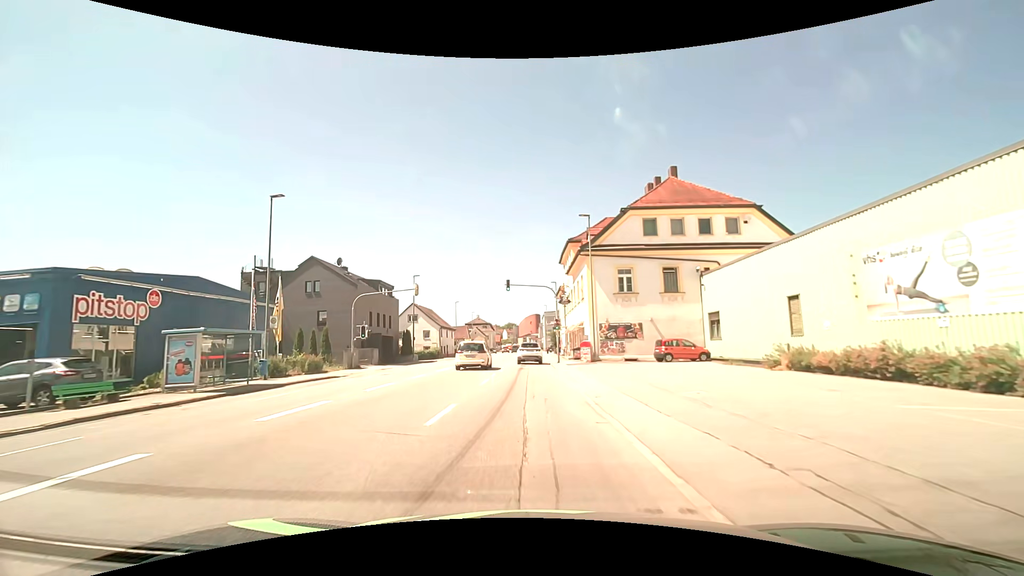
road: tertiary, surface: asphalt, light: Day
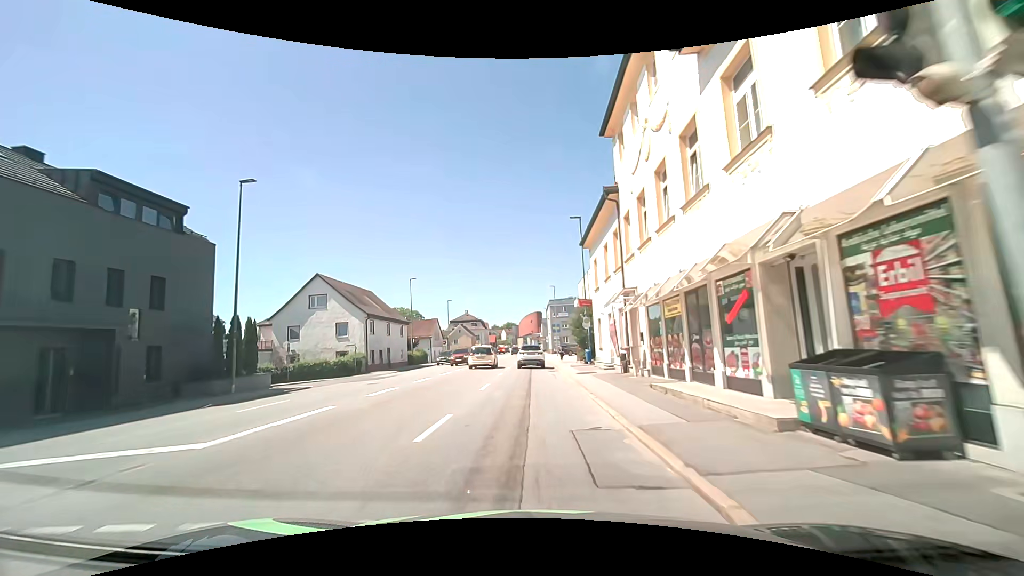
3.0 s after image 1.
(+0.1, +36.1) m; 0°
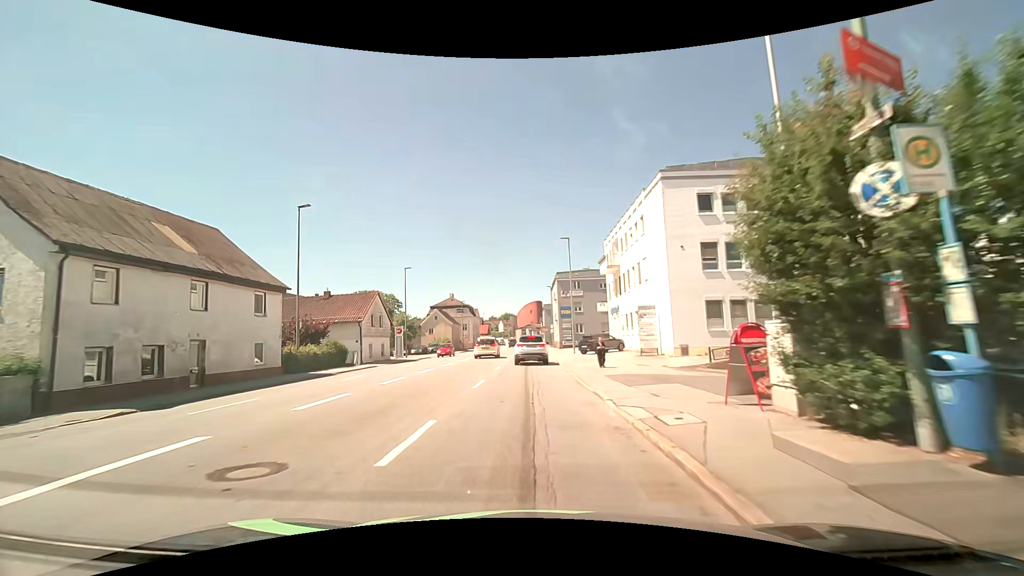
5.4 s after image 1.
(+0.2, +28.9) m; 0°
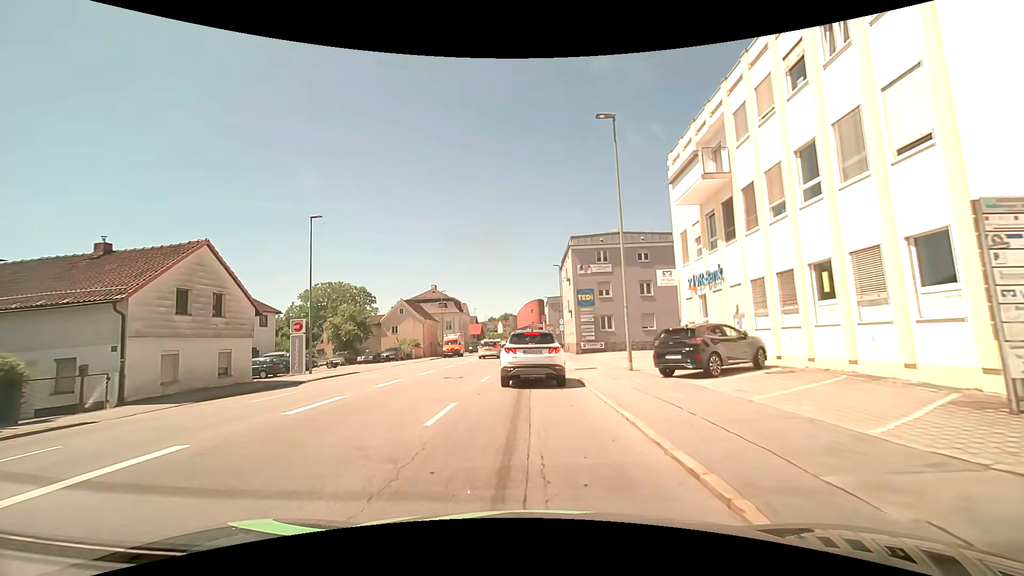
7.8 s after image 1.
(+0.1, +24.0) m; 0°
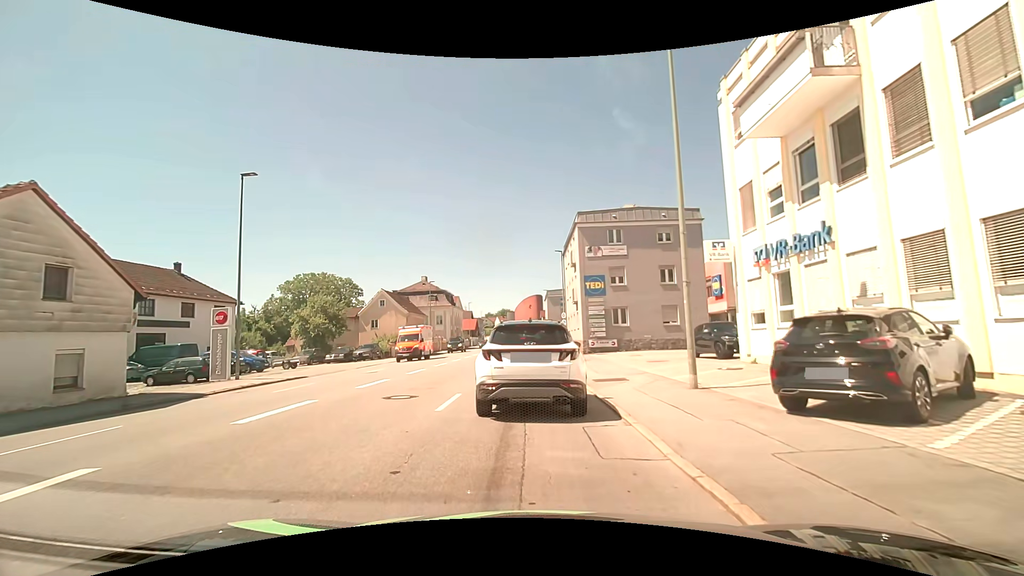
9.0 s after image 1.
(0.0, +7.1) m; 0°
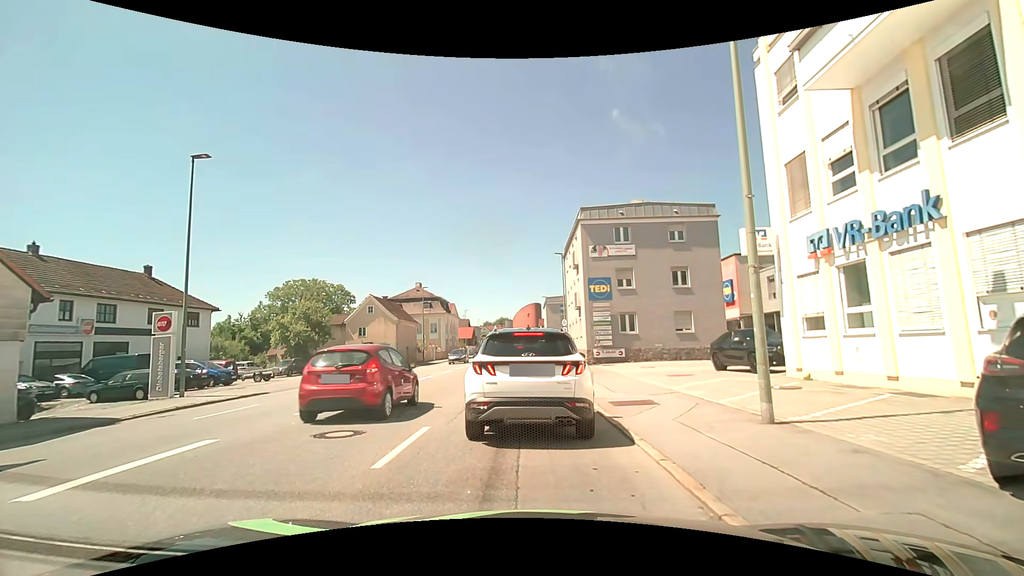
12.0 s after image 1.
(0.0, +3.3) m; -1°
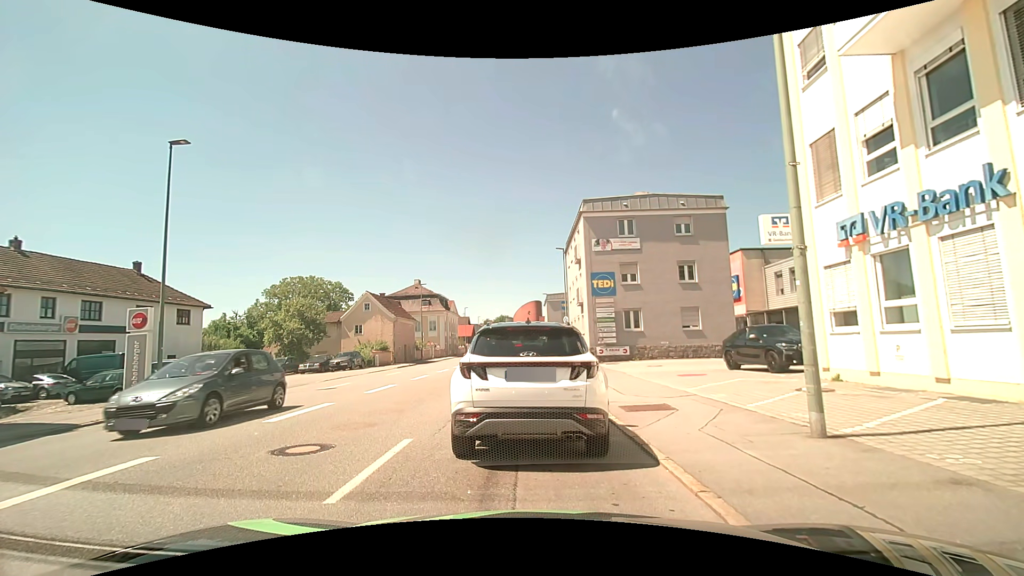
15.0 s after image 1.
(0.0, +1.4) m; 0°
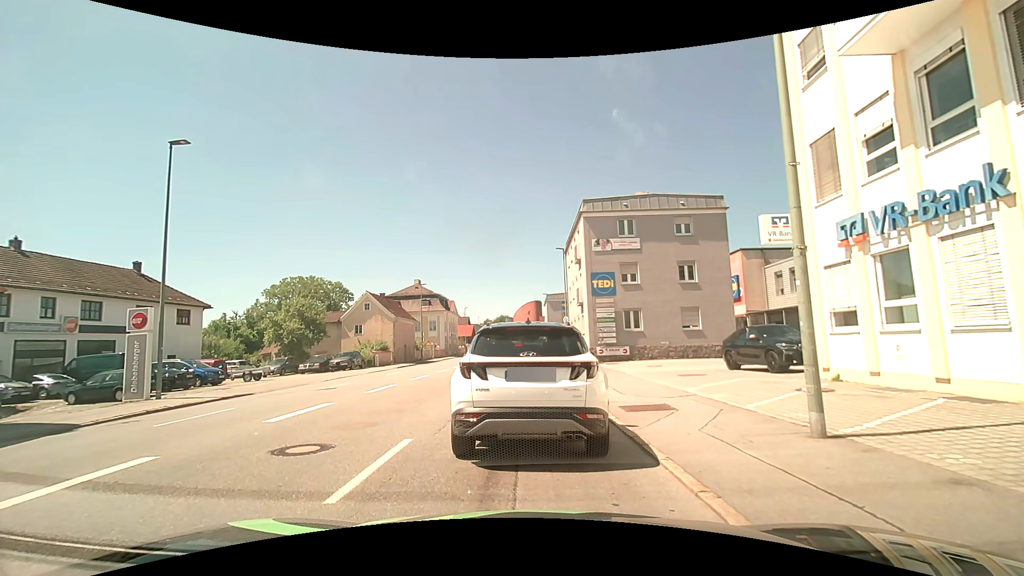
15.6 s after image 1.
(0.0, 0.0) m; 0°
(0, +10) (0, +20) (0, +30) (0, +40) (0, +50) (+1, +60) (+1, +70) (+1, +80) (+1, +90) (+1, +100) m
